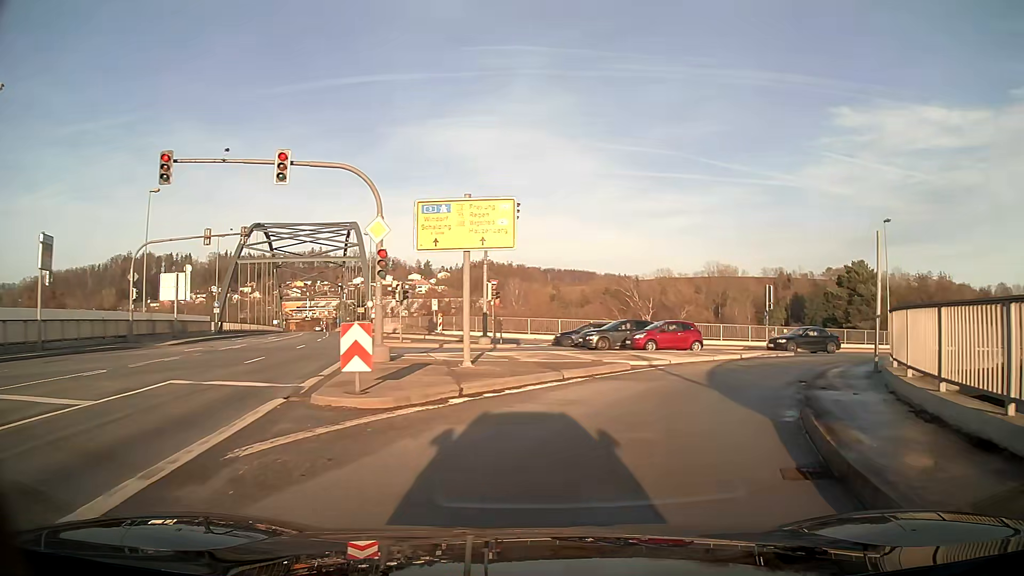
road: primary_link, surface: asphalt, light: Day
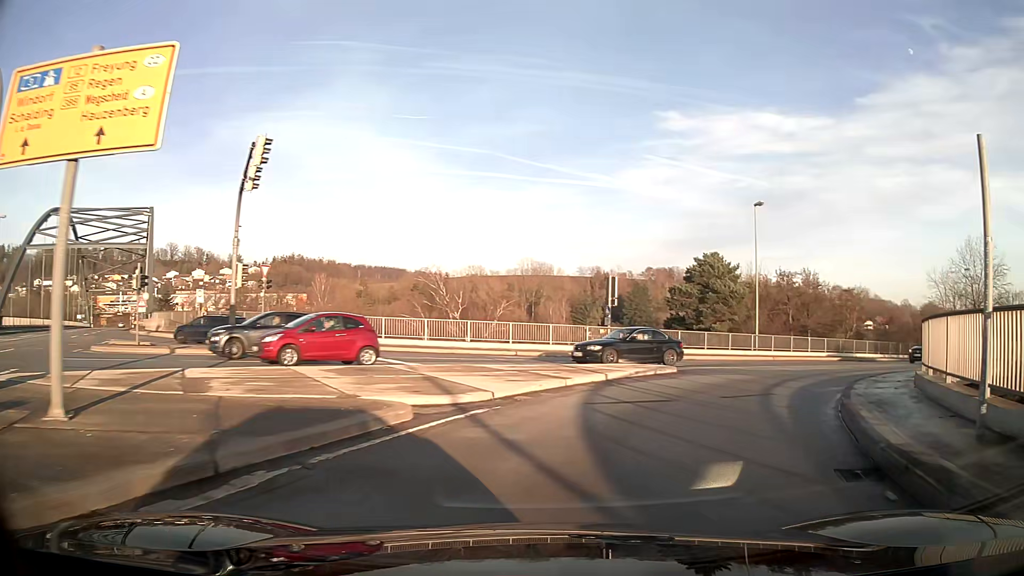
(+1.4, +9.8) m; +17°
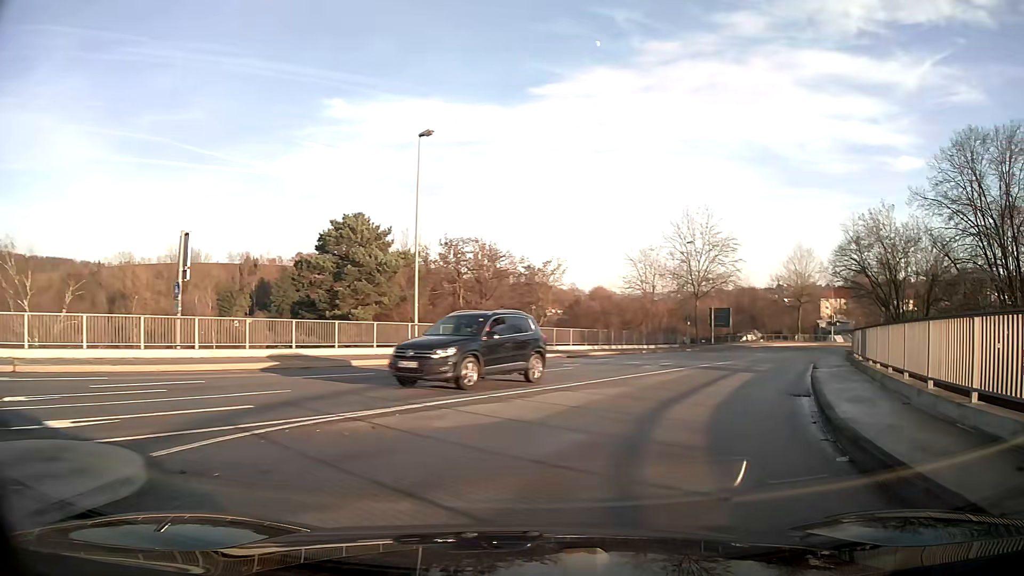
(+3.8, +14.5) m; +30°
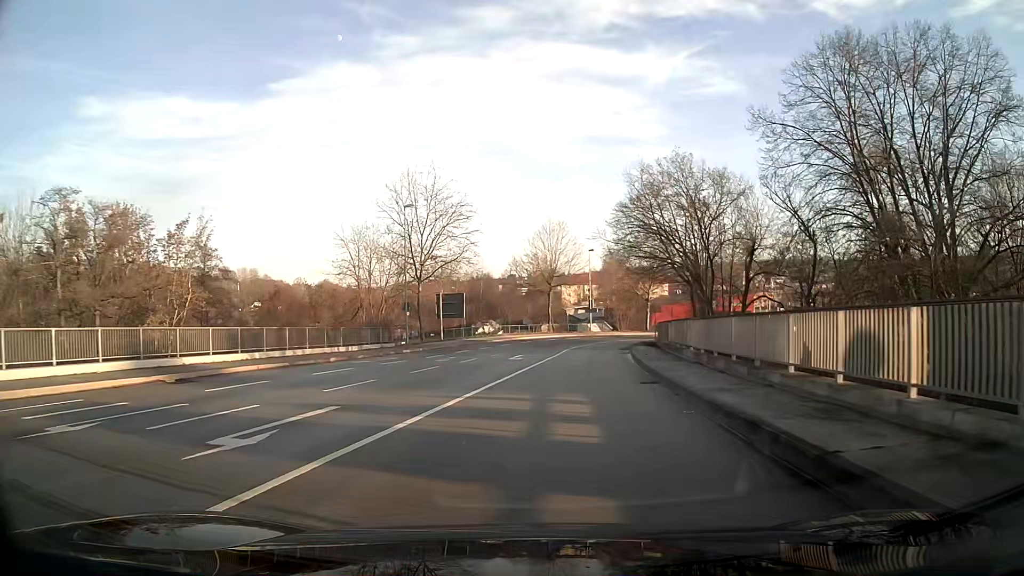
(+3.6, +16.6) m; +20°
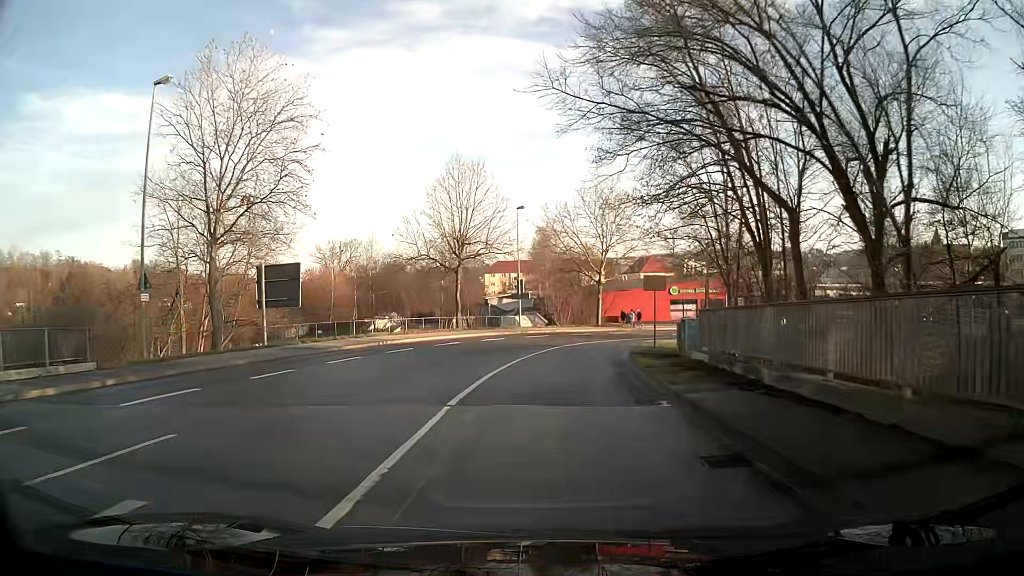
(+1.8, +27.1) m; +6°
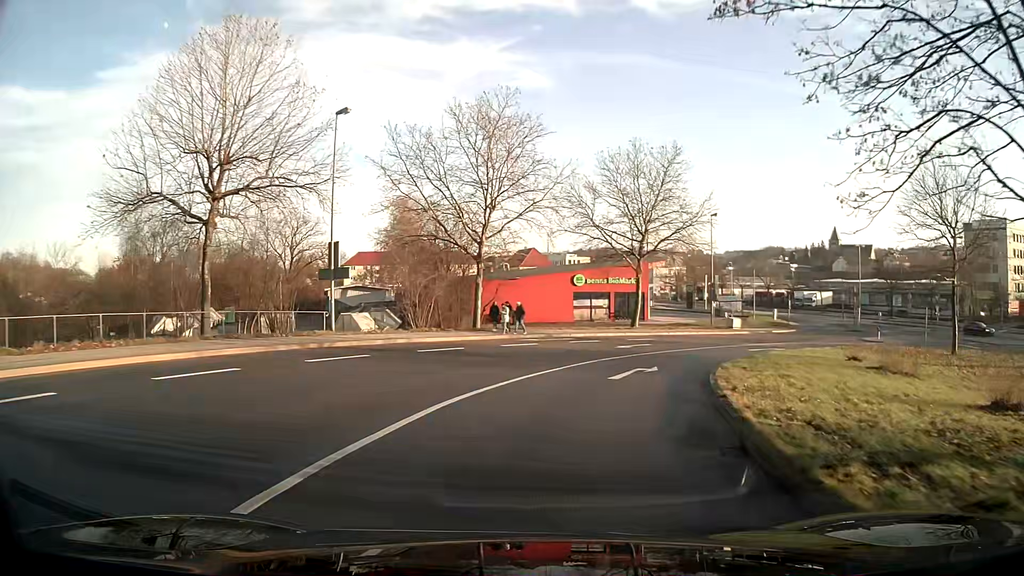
(+2.1, +26.6) m; +12°
(+1, +10) (+3, +20) (+7, +29) (+13, +37) (+21, +43) (+30, +47) (+40, +47) (+48, +42) (+53, +33) (+56, +24) m
